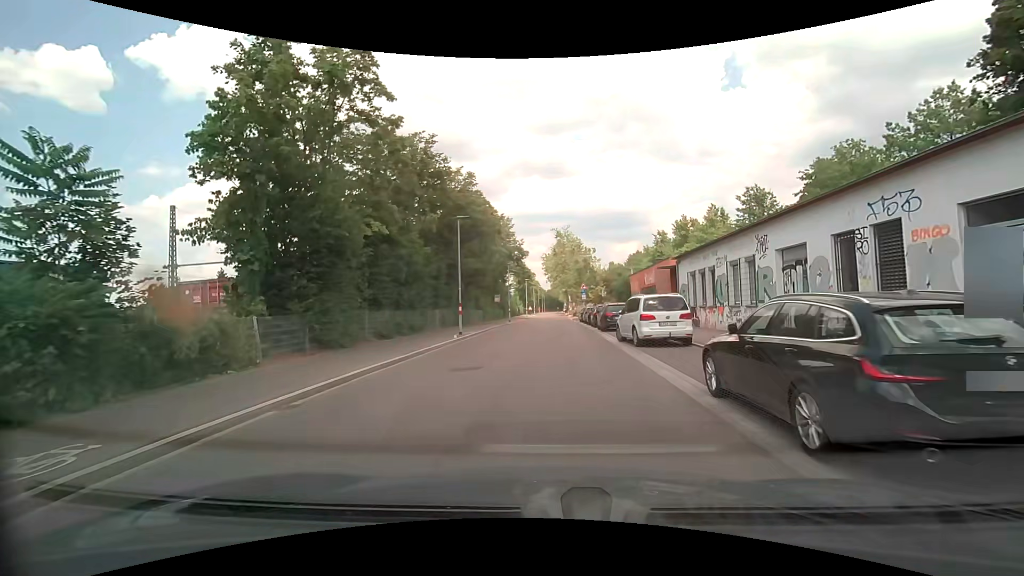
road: tertiary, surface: asphalt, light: Day
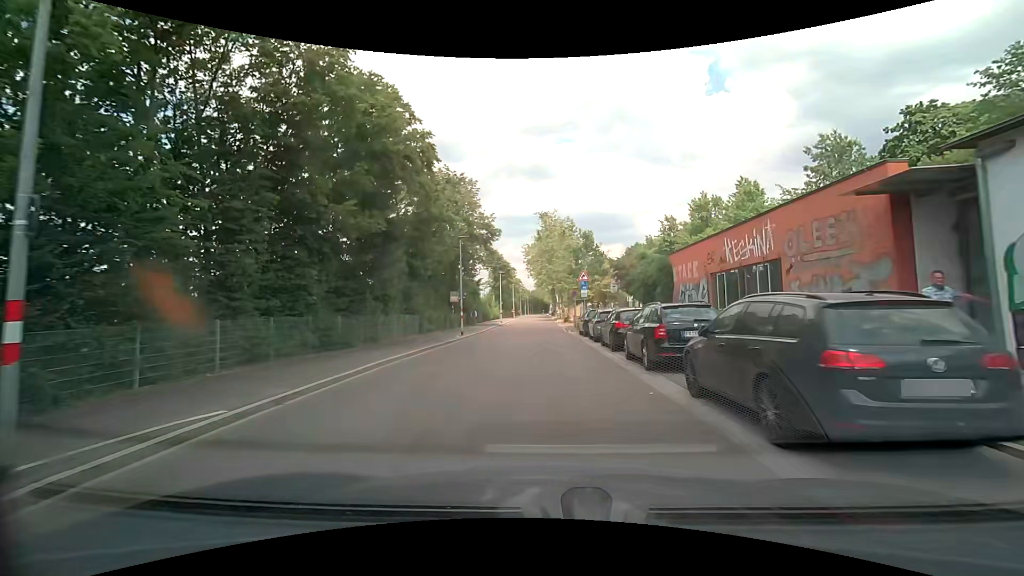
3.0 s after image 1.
(+0.8, +21.5) m; +2°
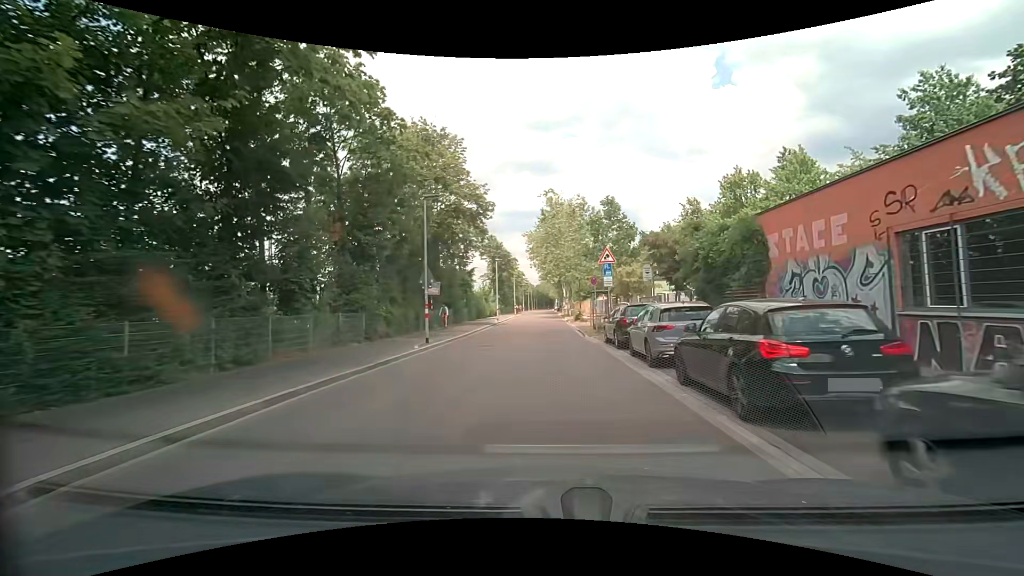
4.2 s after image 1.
(-0.1, +10.6) m; 0°
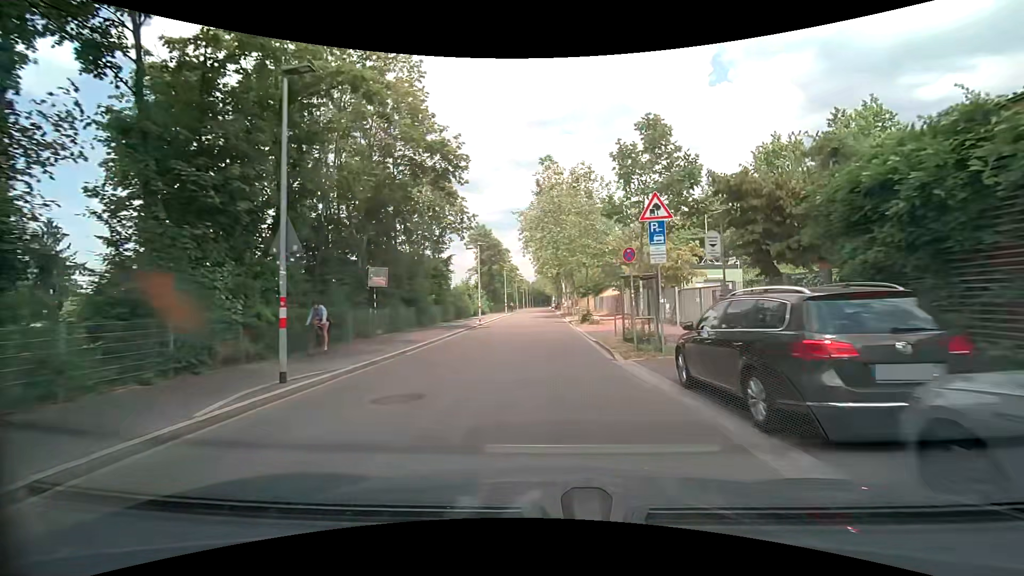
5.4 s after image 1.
(0.0, +11.3) m; 0°
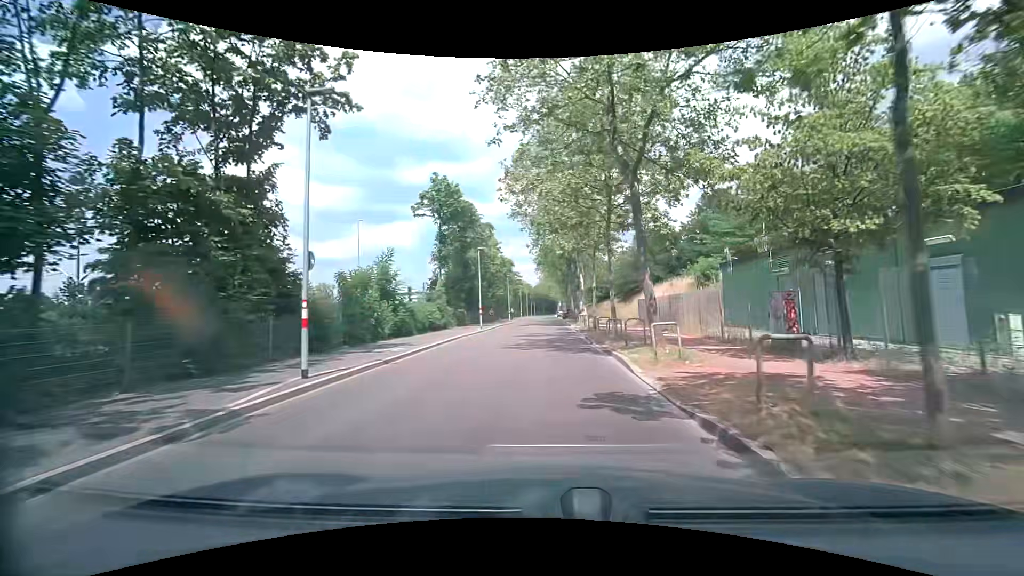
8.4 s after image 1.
(0.0, +28.8) m; -1°
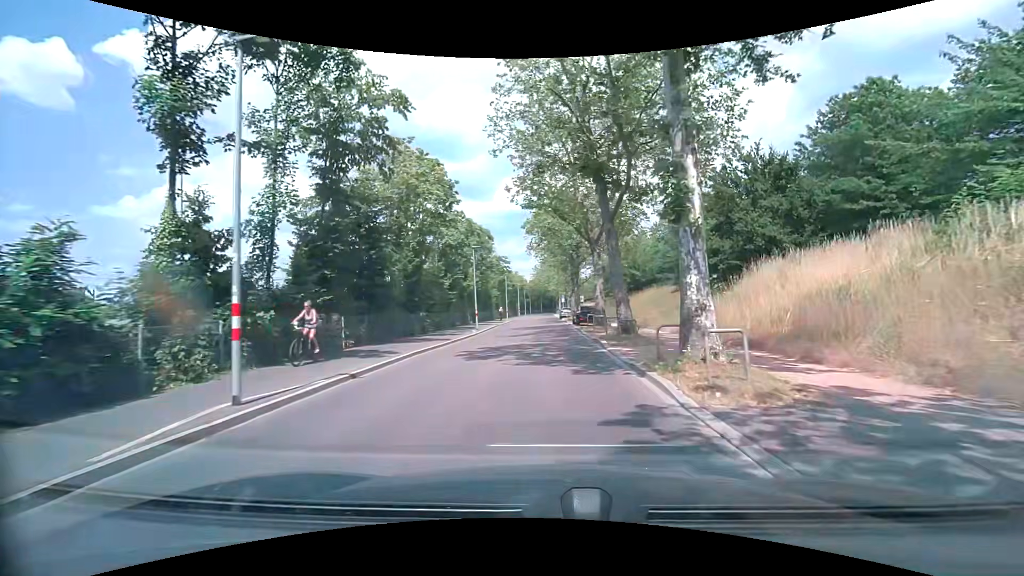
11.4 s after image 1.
(+0.4, +29.8) m; +1°
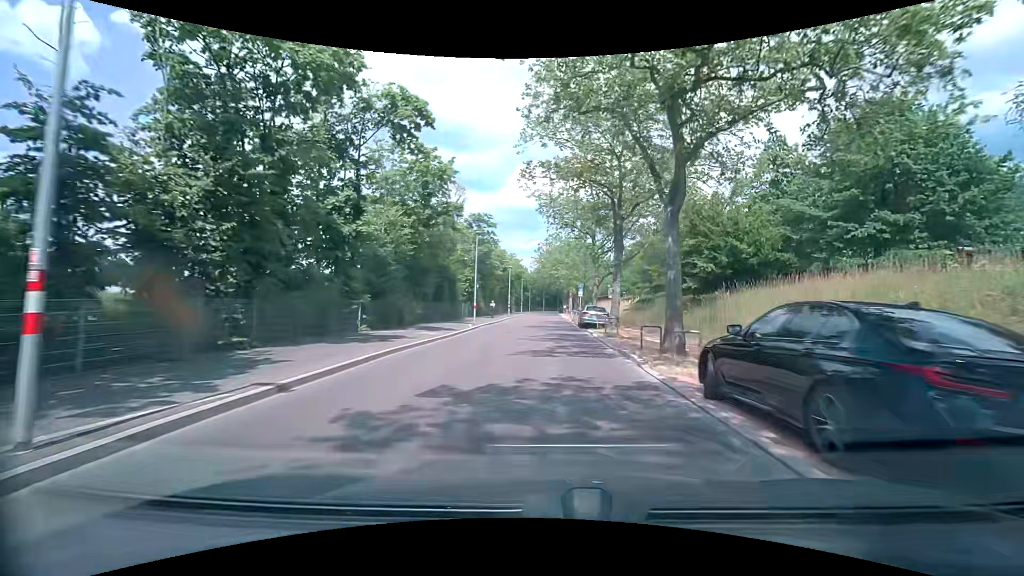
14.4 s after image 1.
(-0.5, +31.7) m; -1°
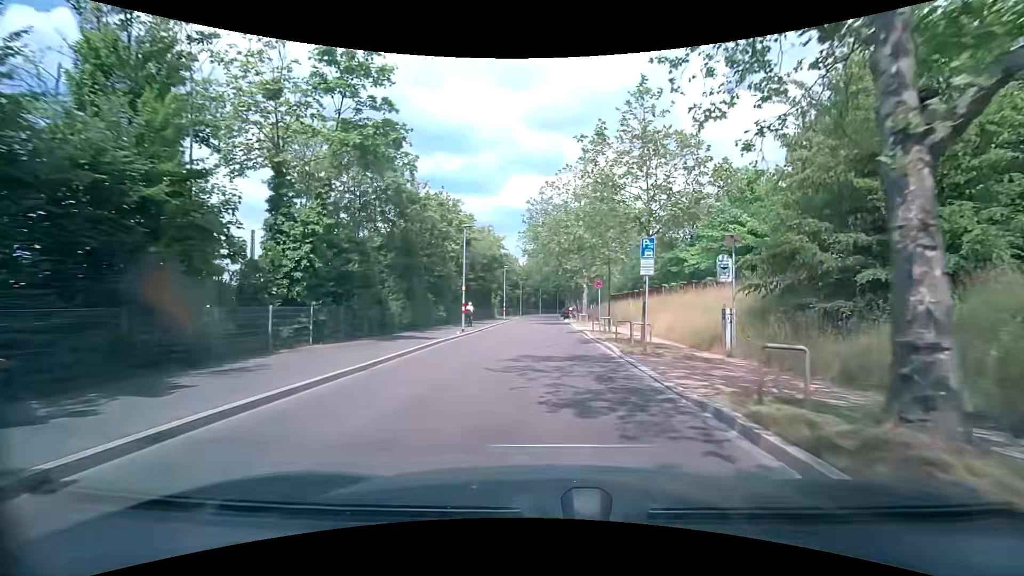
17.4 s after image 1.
(+0.4, +31.6) m; +1°
(0, +10) (0, +20) (0, +30) (0, +40) (0, +50) (0, +60) (0, +70) (+1, +80) (+1, +90) (+2, +100) m
